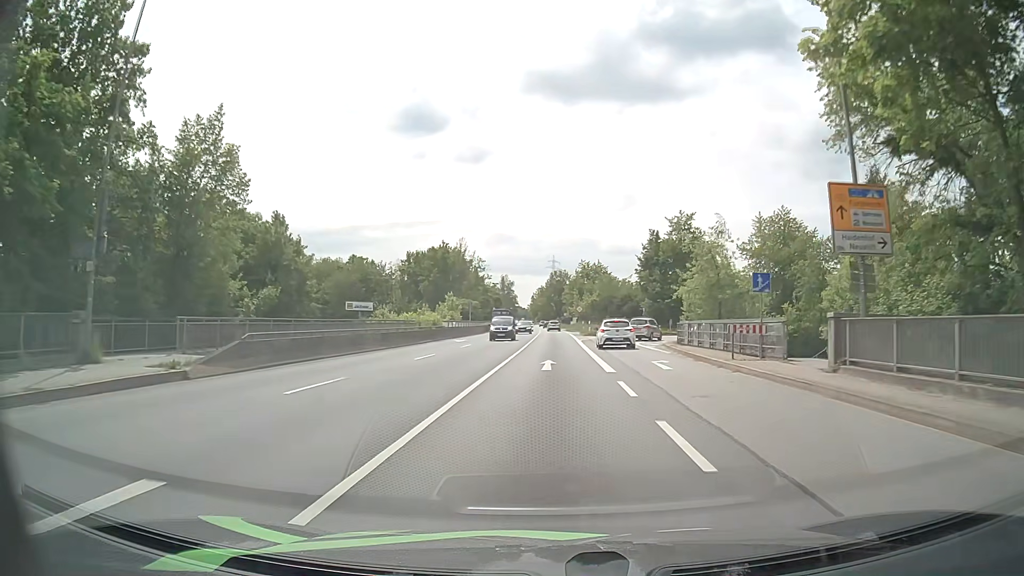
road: primary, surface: asphalt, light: Day
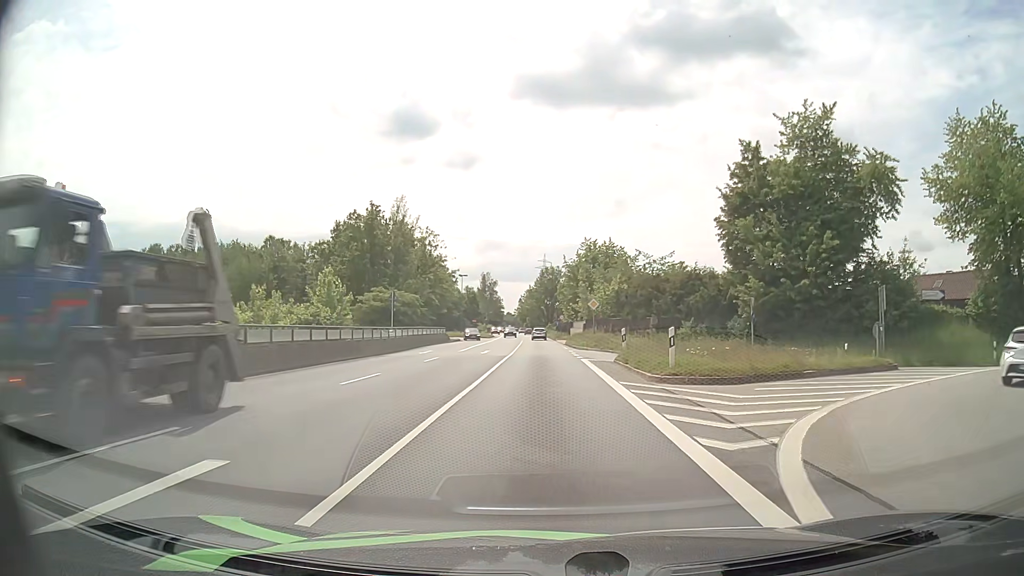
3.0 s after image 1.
(+0.4, +43.8) m; 0°
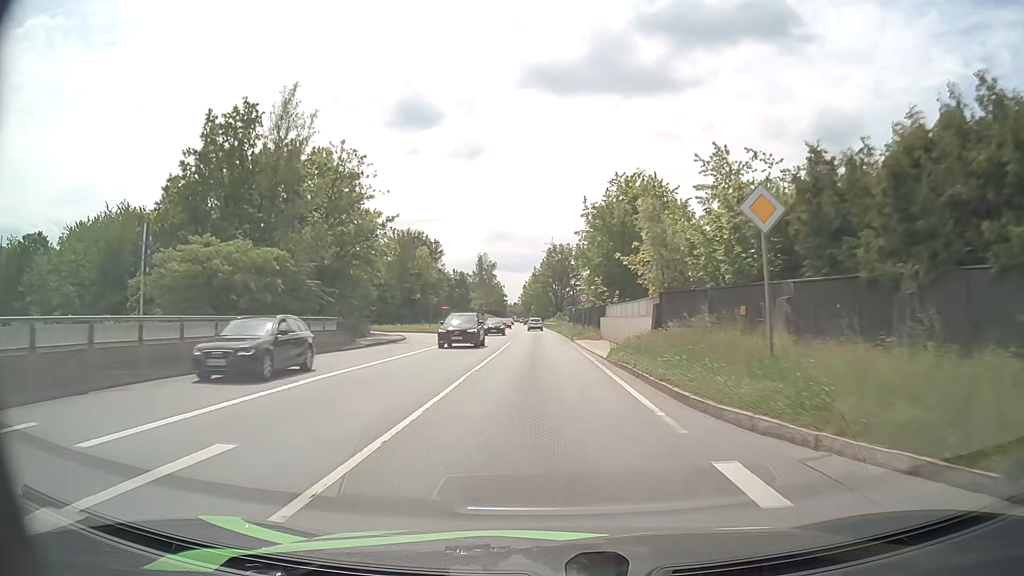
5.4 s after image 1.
(0.0, +35.4) m; -1°
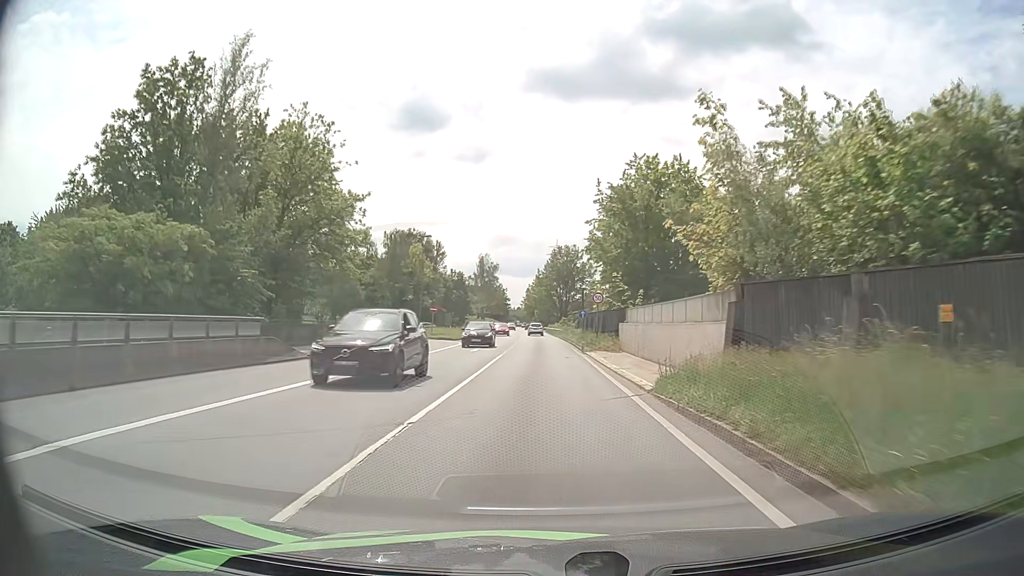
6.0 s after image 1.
(0.0, +8.7) m; 0°
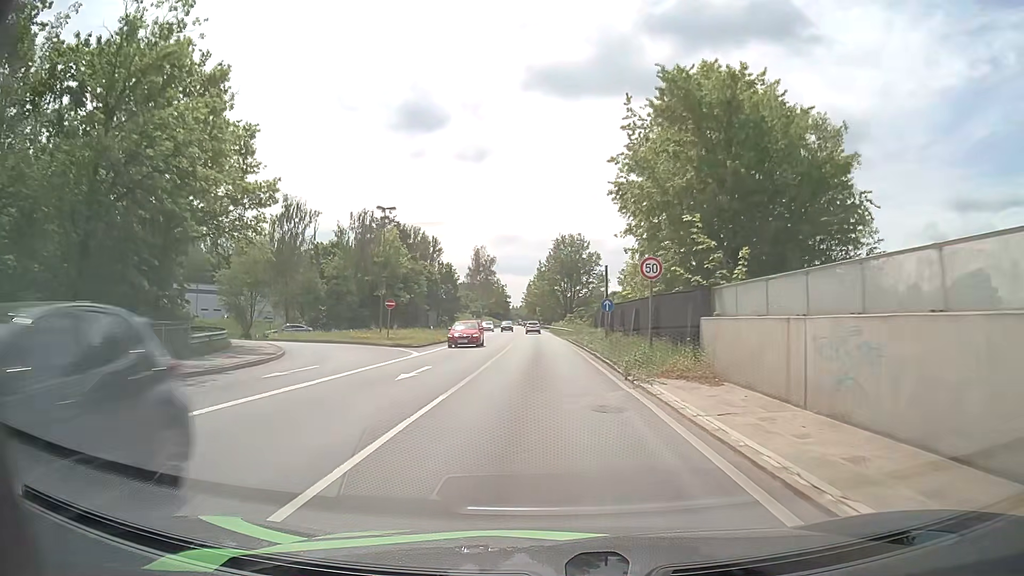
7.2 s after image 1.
(-0.1, +17.1) m; 0°
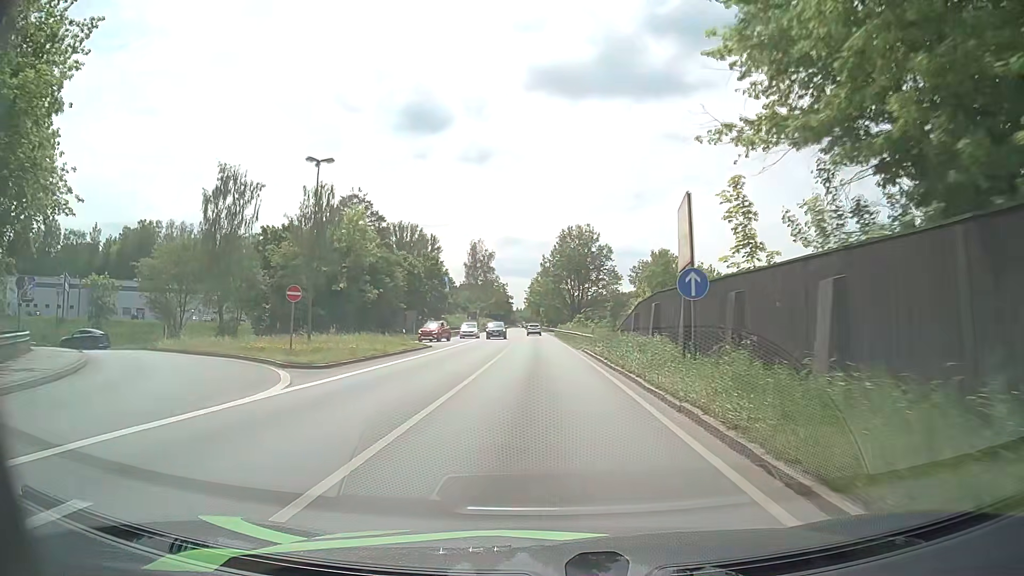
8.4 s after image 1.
(0.0, +16.6) m; -1°
(0, +10) (0, +20) (0, +30) (0, +40) (0, +50) (-1, +60) (-1, +70) (-1, +80) (-1, +90) (-2, +100) m
